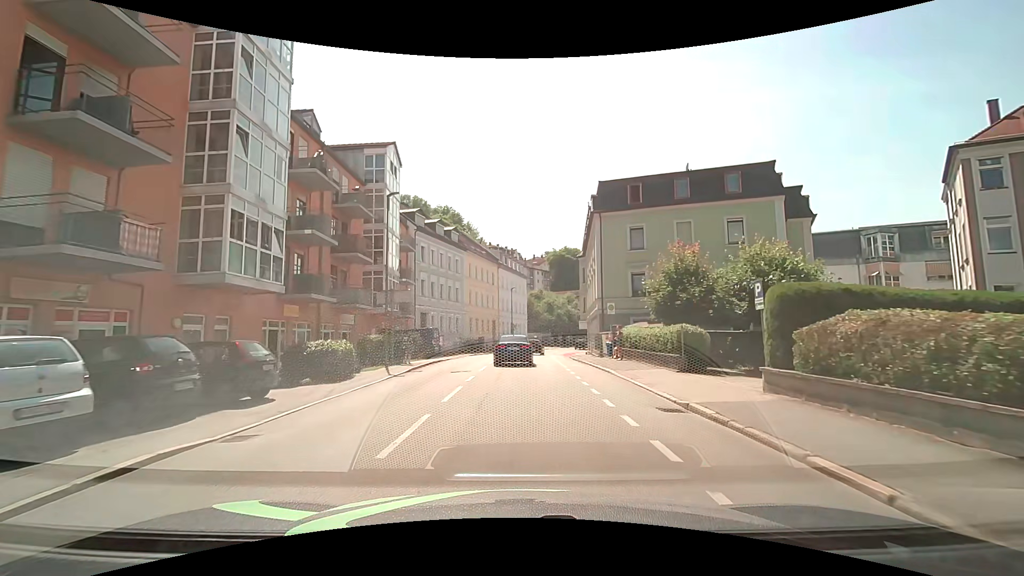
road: tertiary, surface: asphalt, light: Day
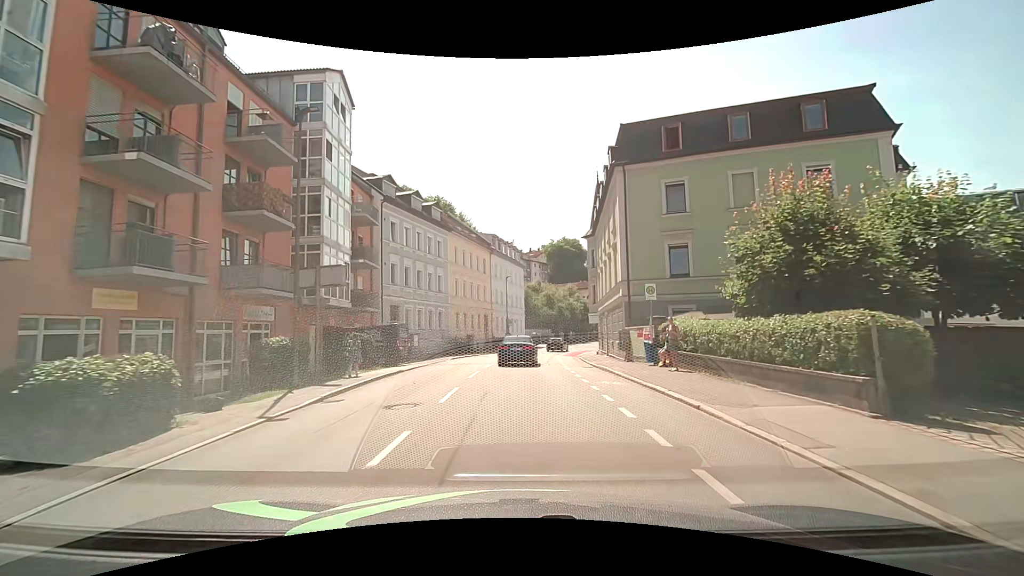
(0.0, +9.4) m; 0°
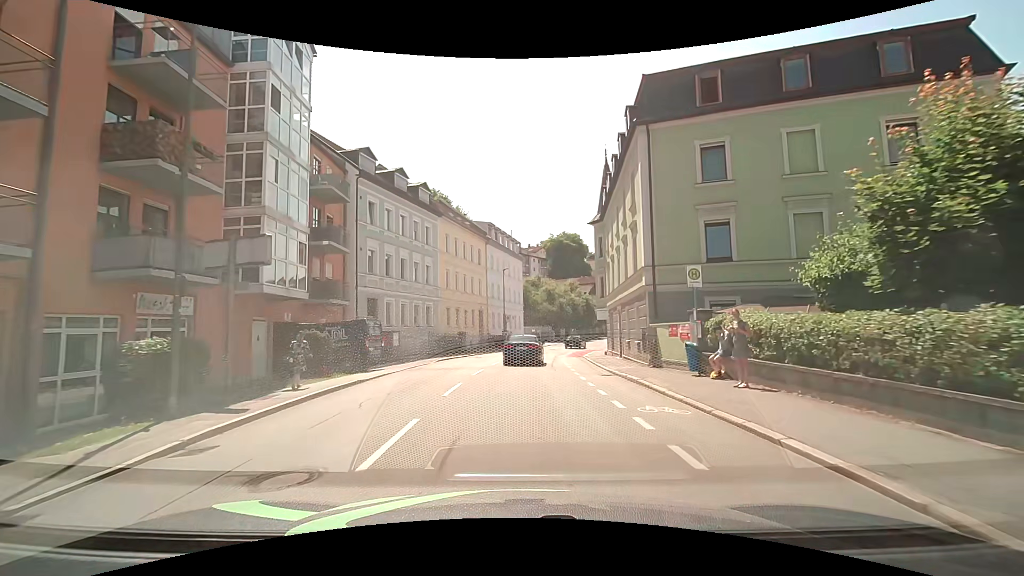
(0.0, +5.0) m; 0°
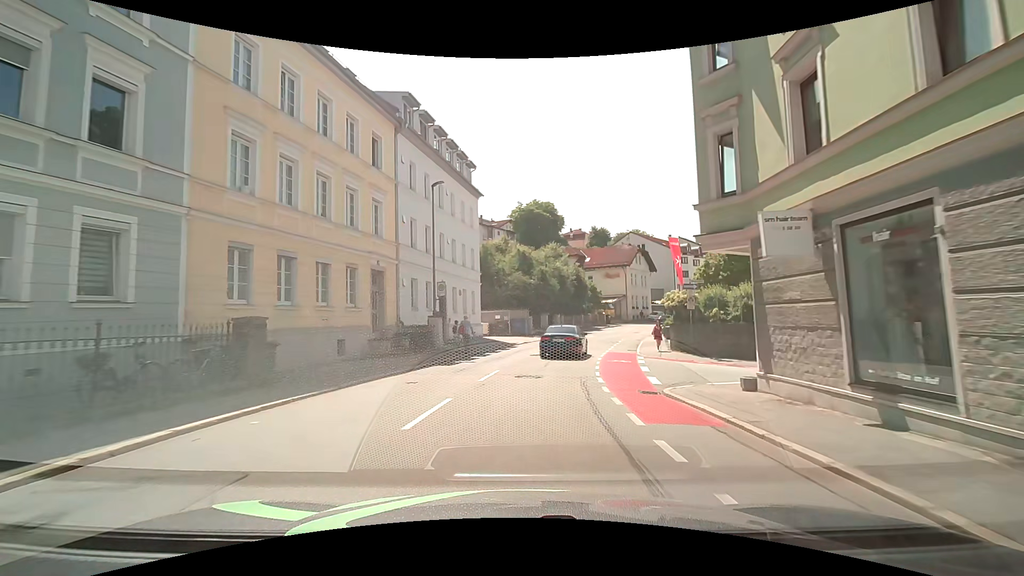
(+1.1, +28.0) m; +5°
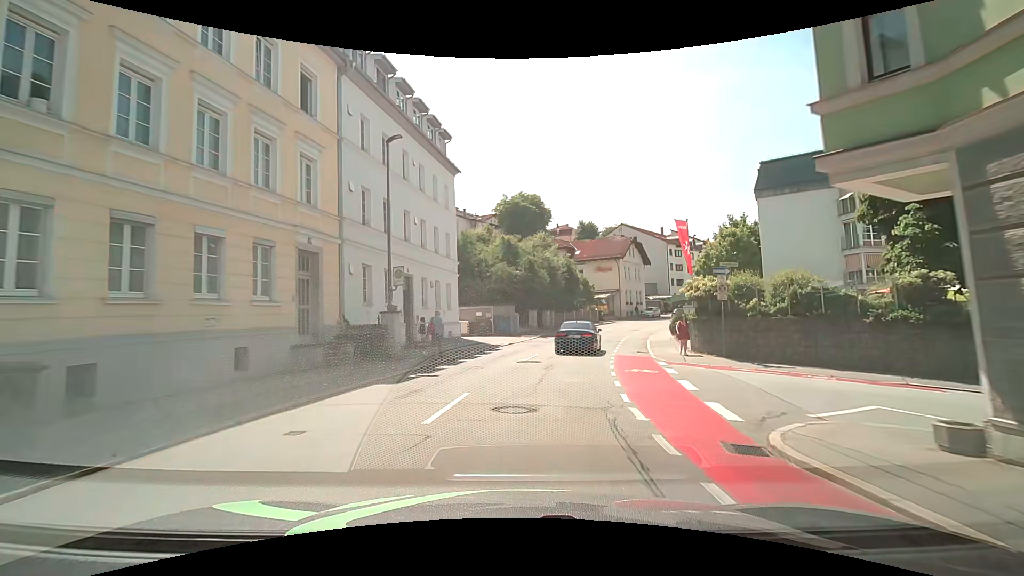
(+0.1, +5.7) m; +1°
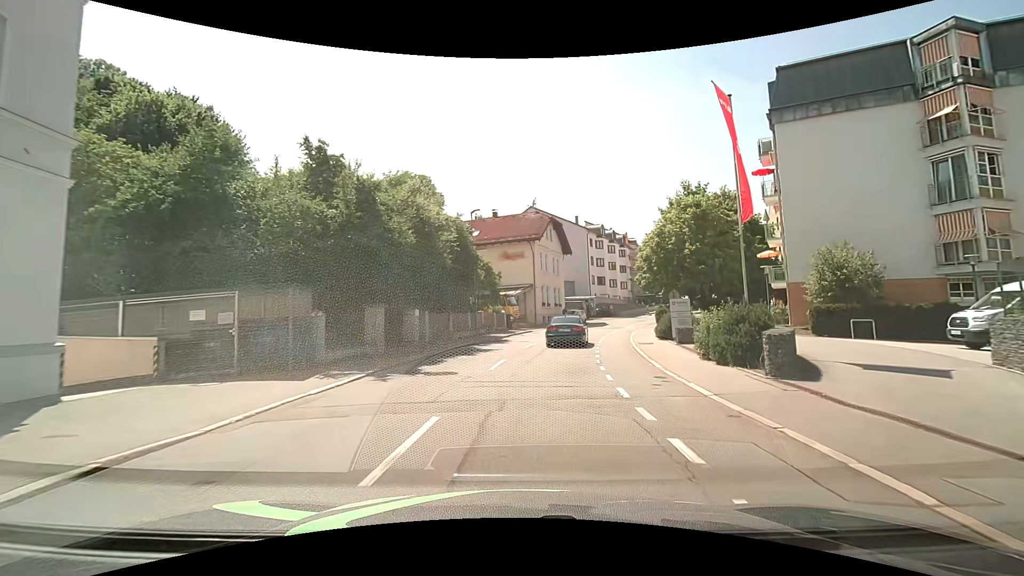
(+2.0, +22.3) m; +11°
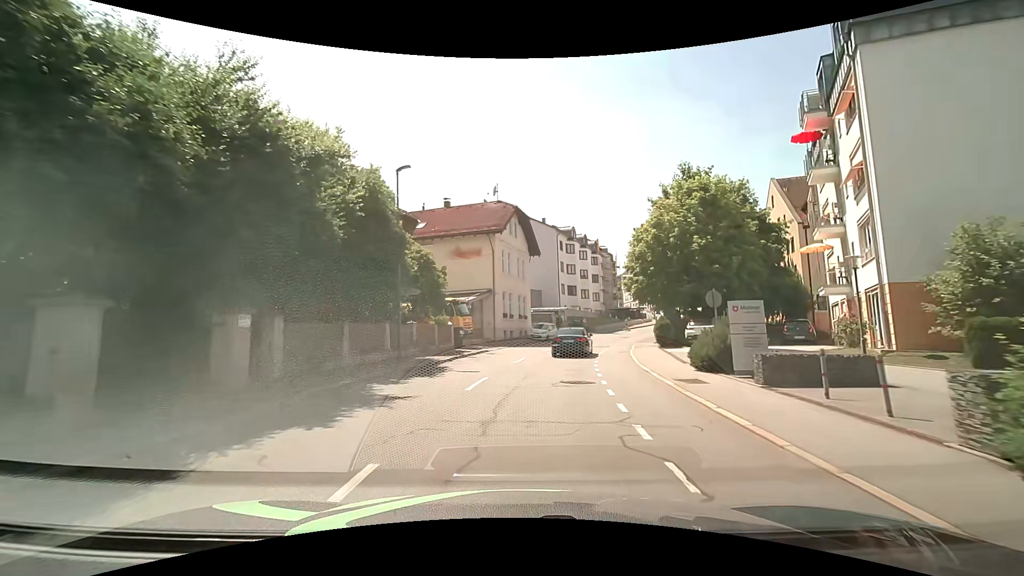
(+0.5, +10.8) m; +5°
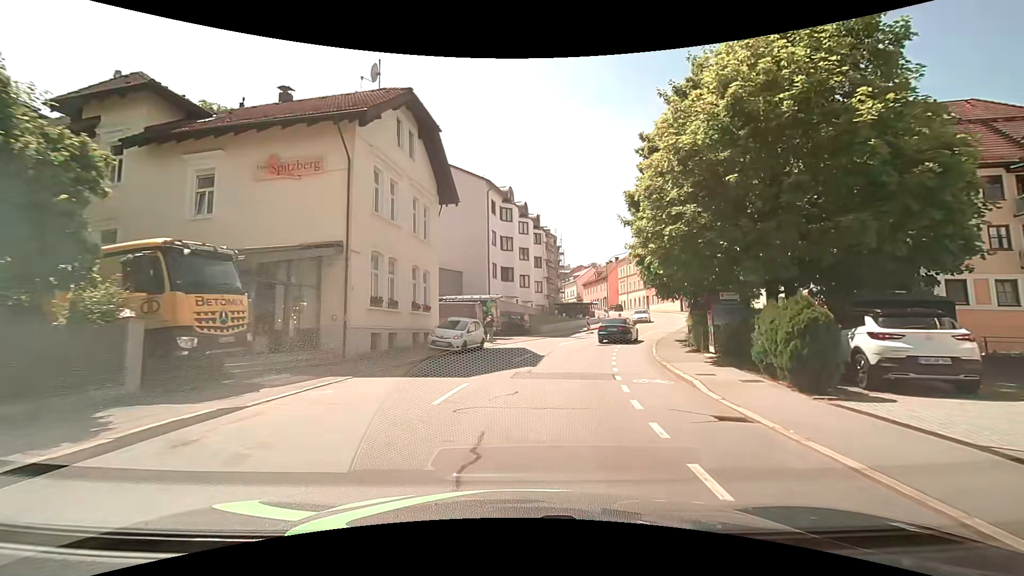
(+1.2, +20.5) m; +7°
(+1, +10) (+2, +20) (+5, +29) (+9, +39) (+14, +47) (+18, +57) (+20, +66) (+21, +76) (+20, +86) (+19, +96) m
